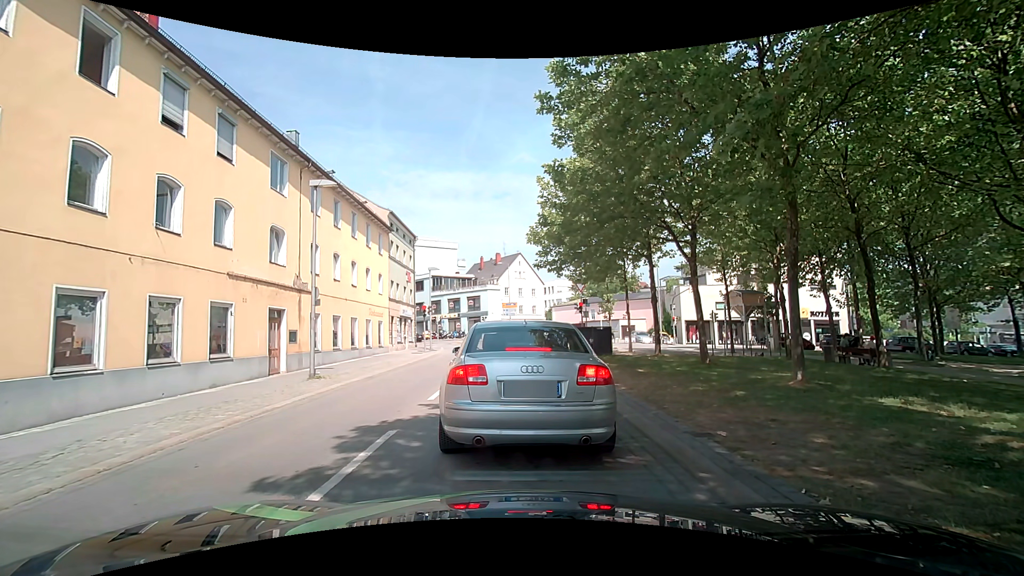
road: tertiary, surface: asphalt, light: Day
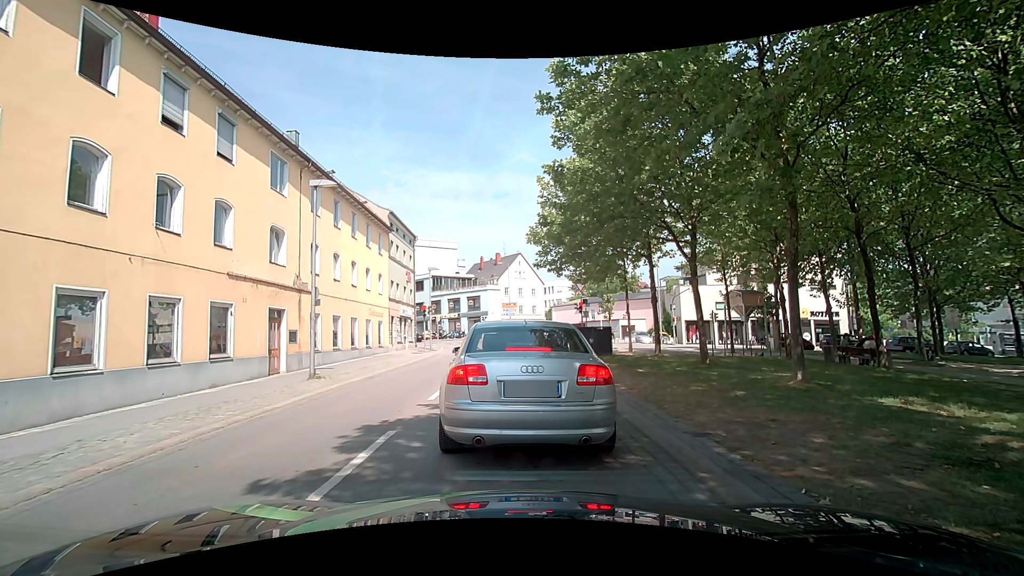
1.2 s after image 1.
(0.0, 0.0) m; 0°
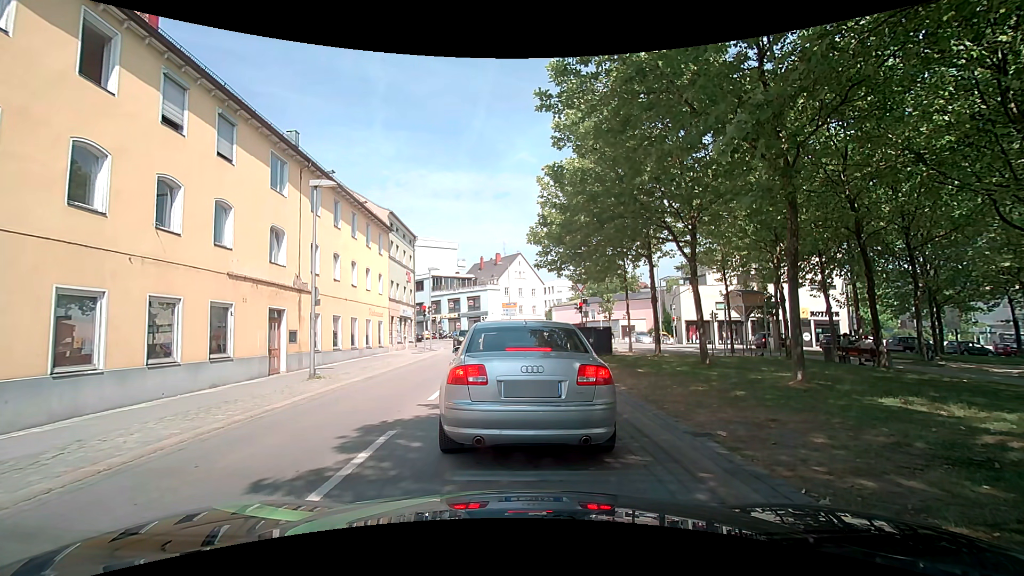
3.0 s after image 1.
(0.0, 0.0) m; 0°
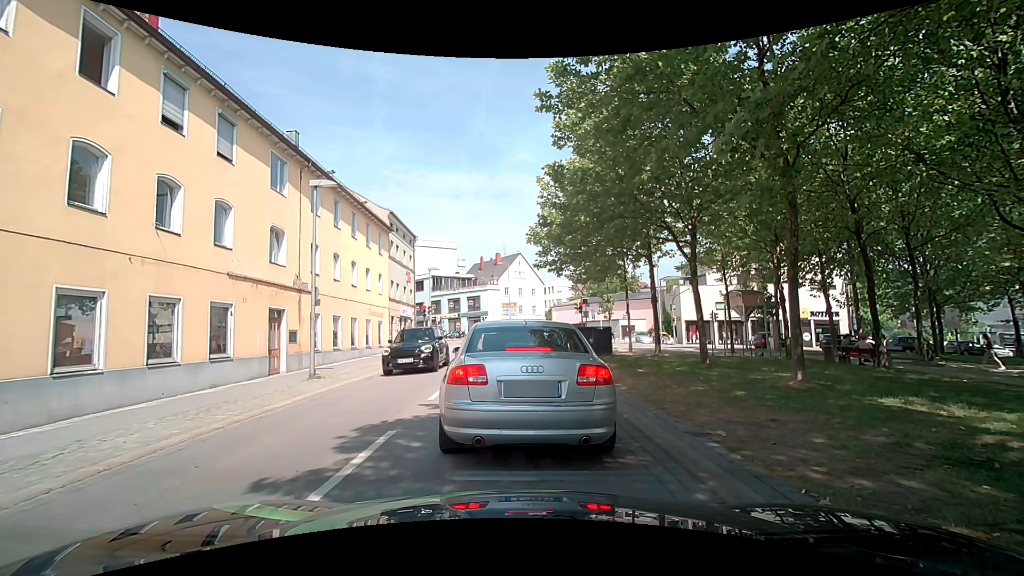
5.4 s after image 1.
(0.0, 0.0) m; 0°
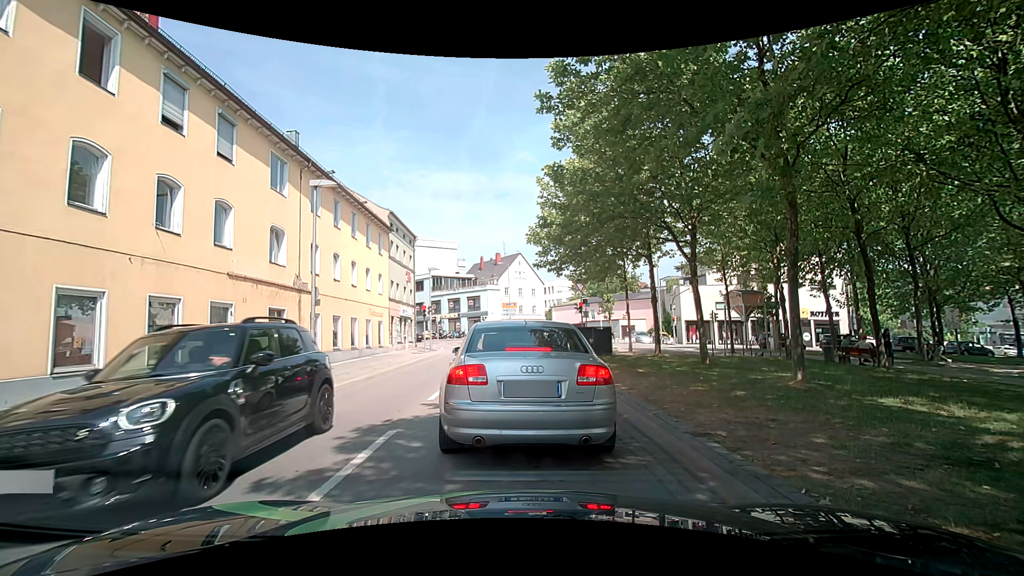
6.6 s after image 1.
(0.0, 0.0) m; 0°
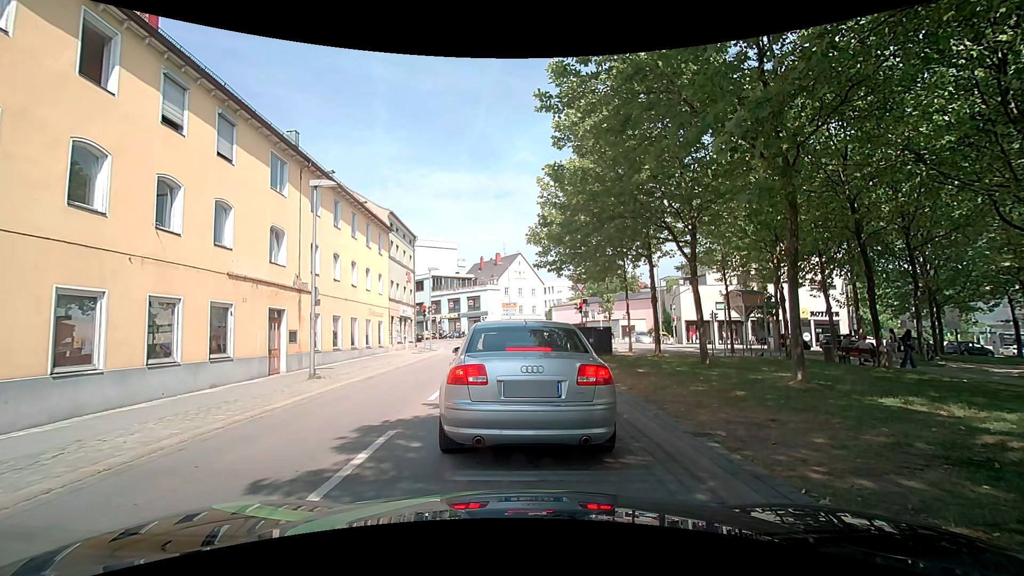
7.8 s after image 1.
(0.0, 0.0) m; 0°
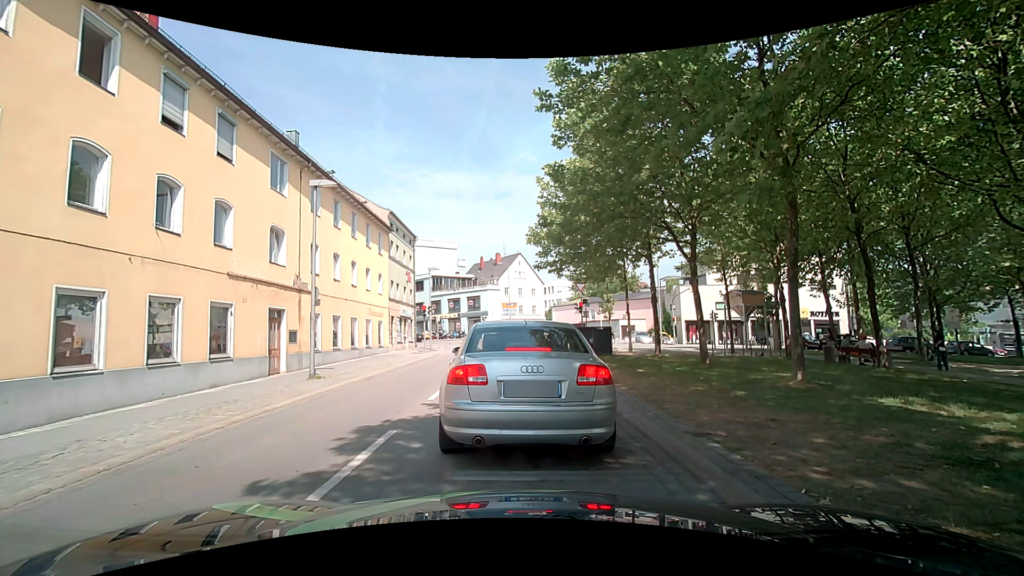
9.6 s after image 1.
(0.0, 0.0) m; 0°
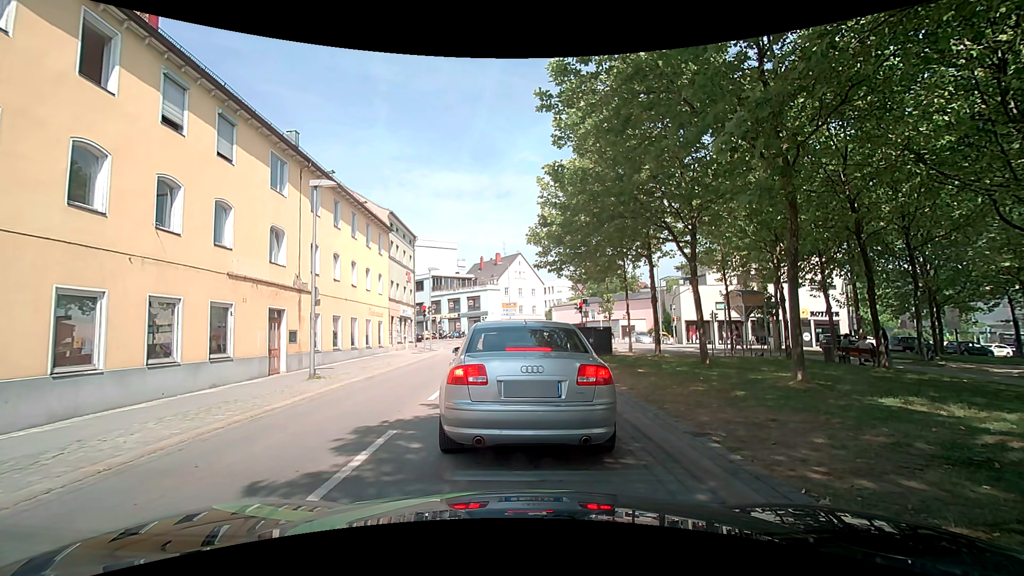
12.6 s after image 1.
(0.0, 0.0) m; 0°
